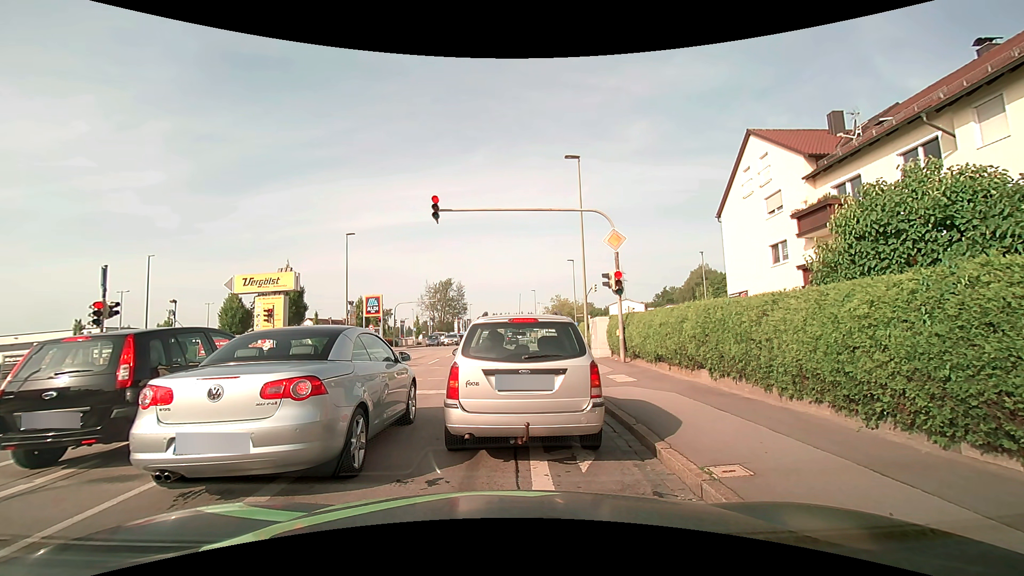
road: tertiary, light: Day
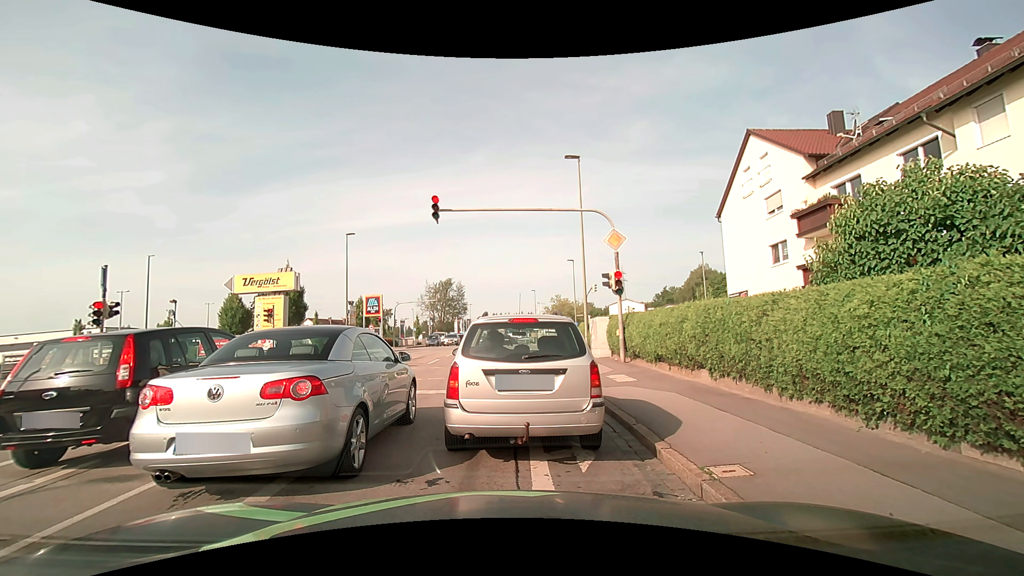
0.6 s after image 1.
(0.0, 0.0) m; 0°
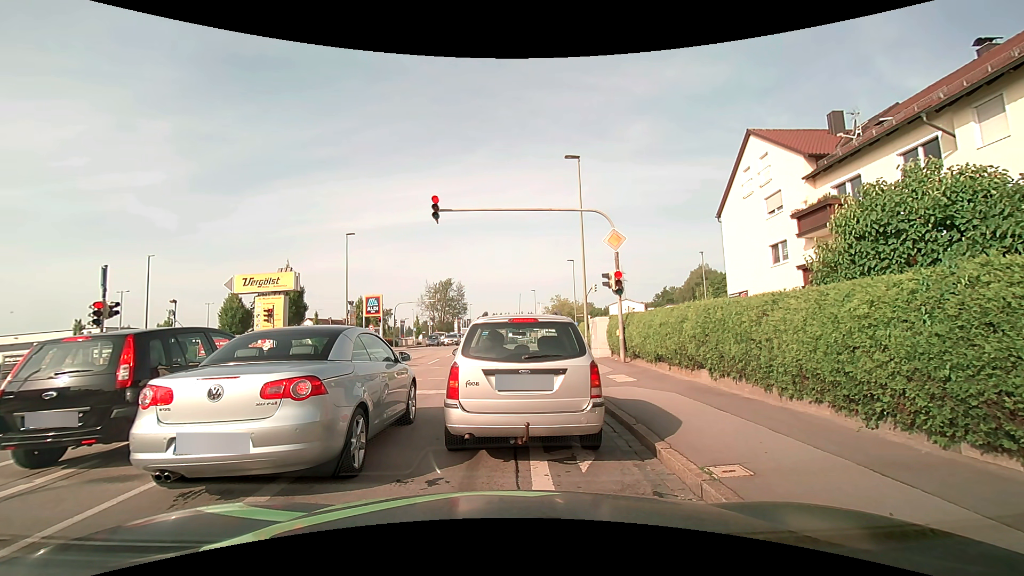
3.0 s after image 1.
(0.0, 0.0) m; 0°
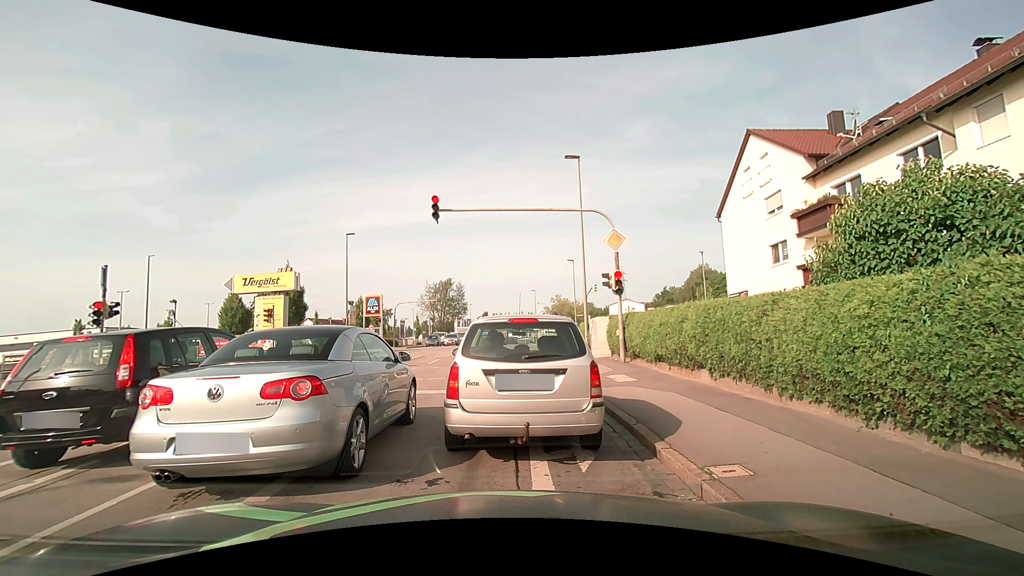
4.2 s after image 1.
(0.0, 0.0) m; 0°
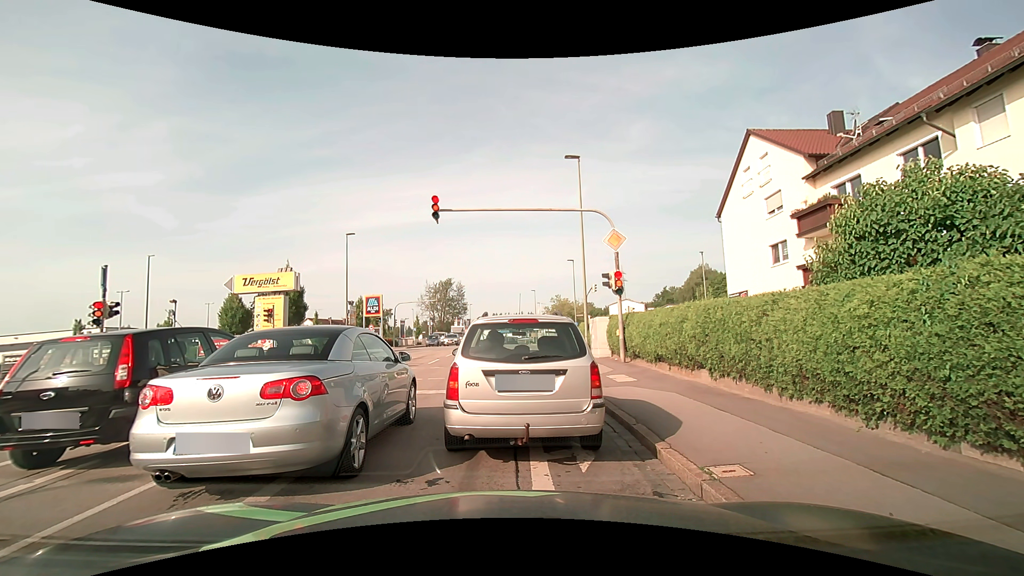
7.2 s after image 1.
(0.0, 0.0) m; 0°
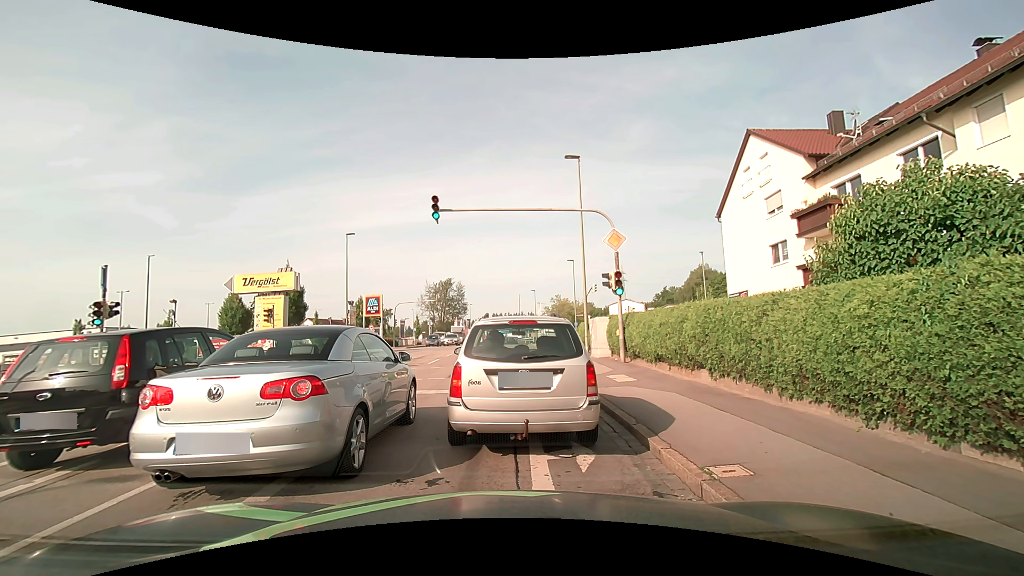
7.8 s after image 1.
(0.0, 0.0) m; 0°
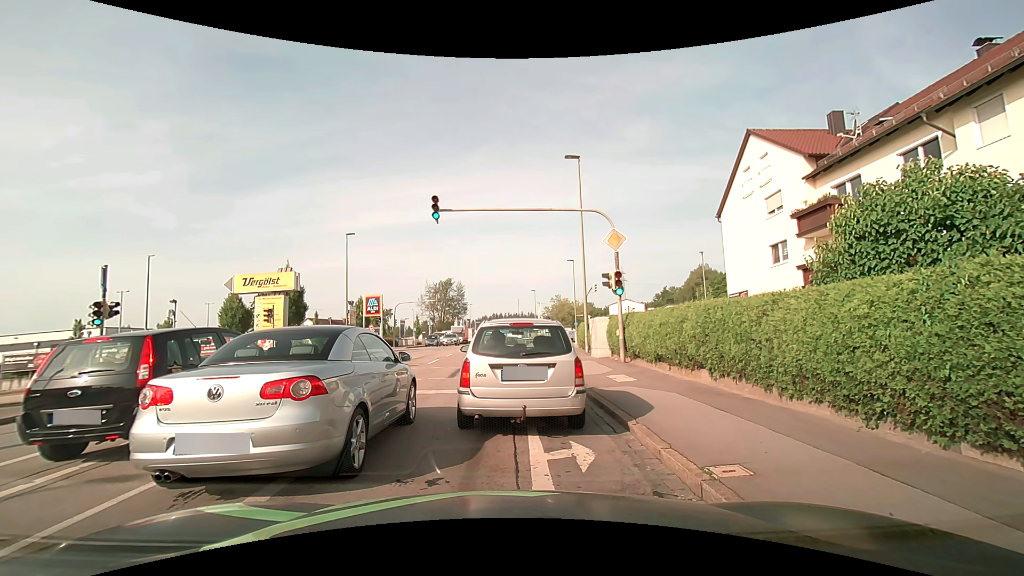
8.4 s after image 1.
(0.0, 0.0) m; 0°
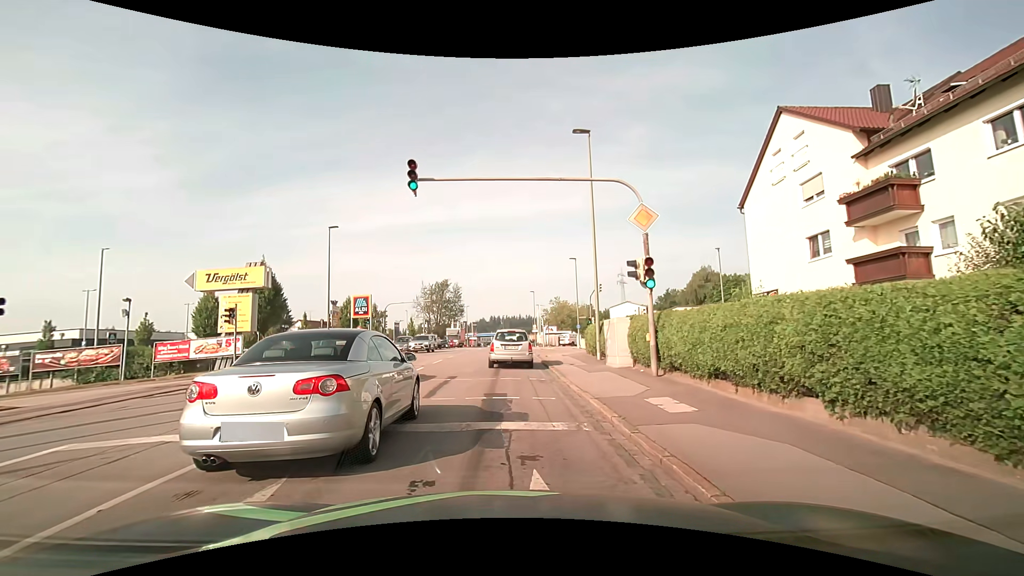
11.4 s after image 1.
(0.0, +4.2) m; 0°
(0, +10) (0, +20) (+1, +30) (+1, +40) (+1, +50) (+1, +60) (+1, +70) (+1, +80) (+1, +90) (+2, +100) m
